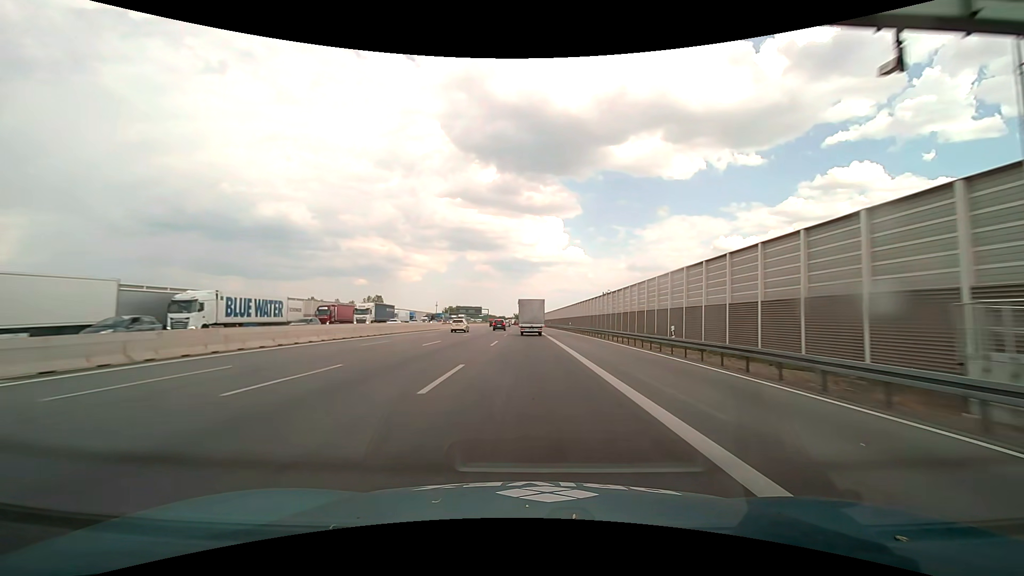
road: motorway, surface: asphalt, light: Day
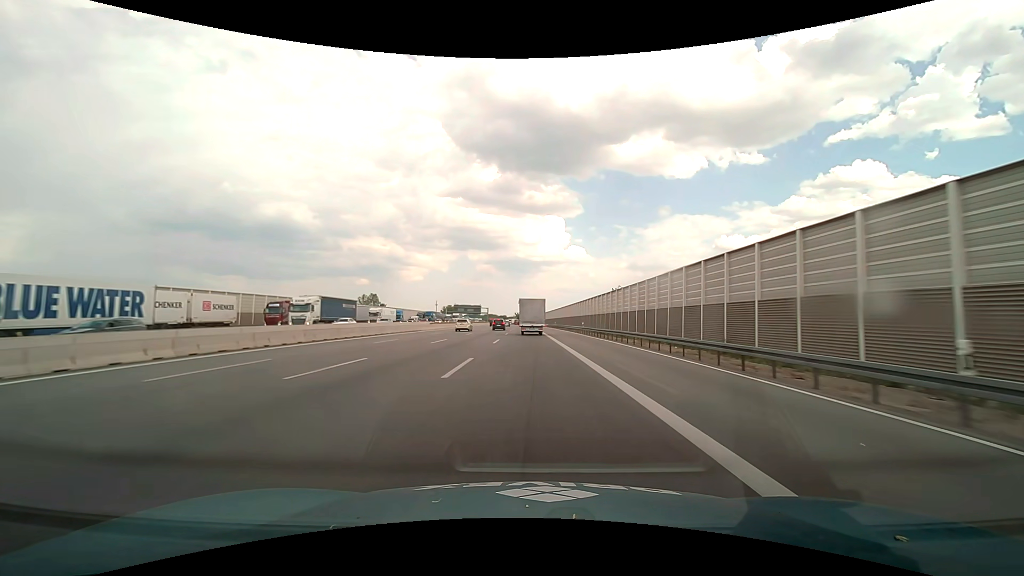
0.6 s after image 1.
(0.0, +15.7) m; 0°
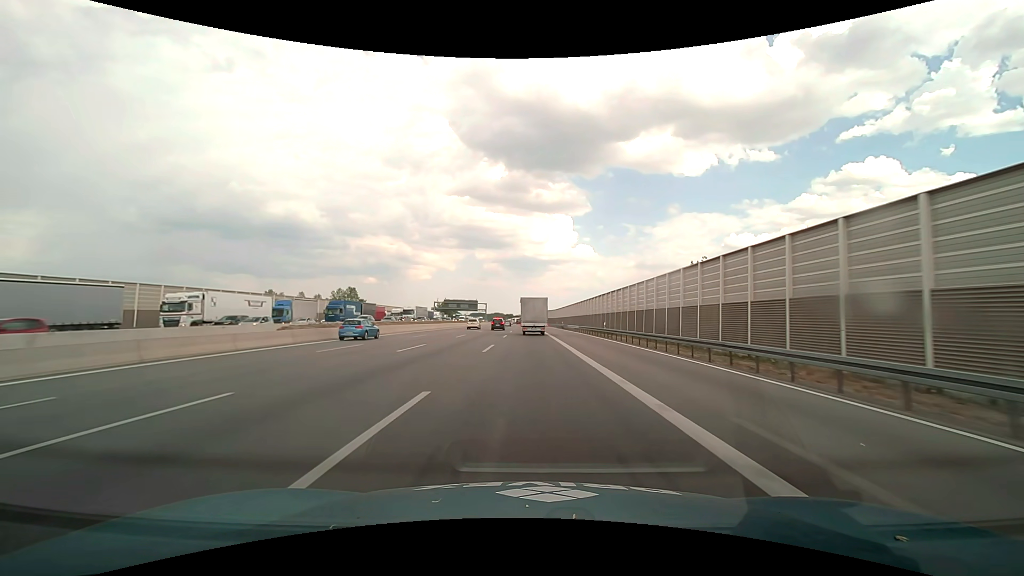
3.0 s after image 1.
(-0.6, +62.6) m; -1°
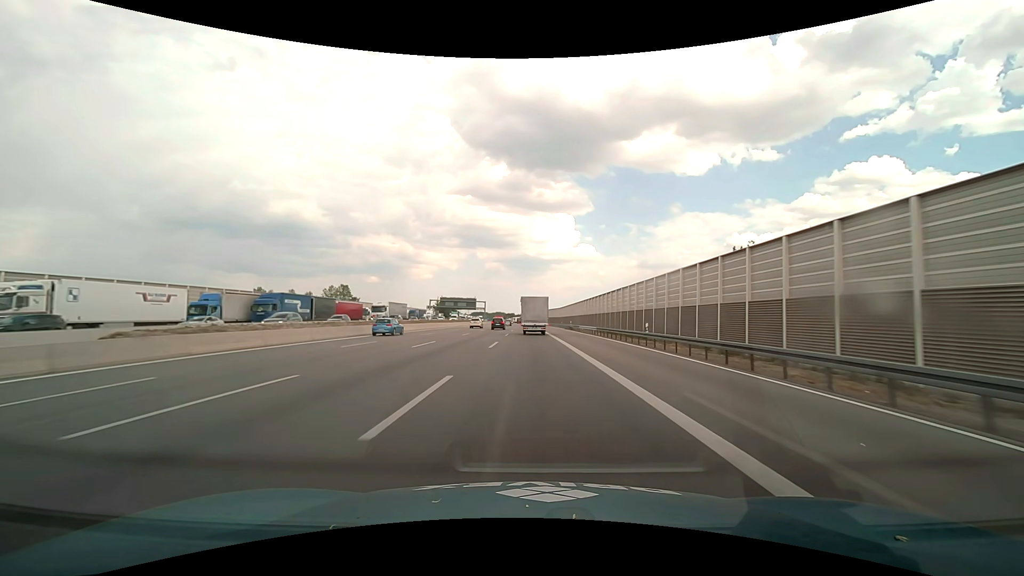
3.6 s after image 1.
(0.0, +15.5) m; 0°
